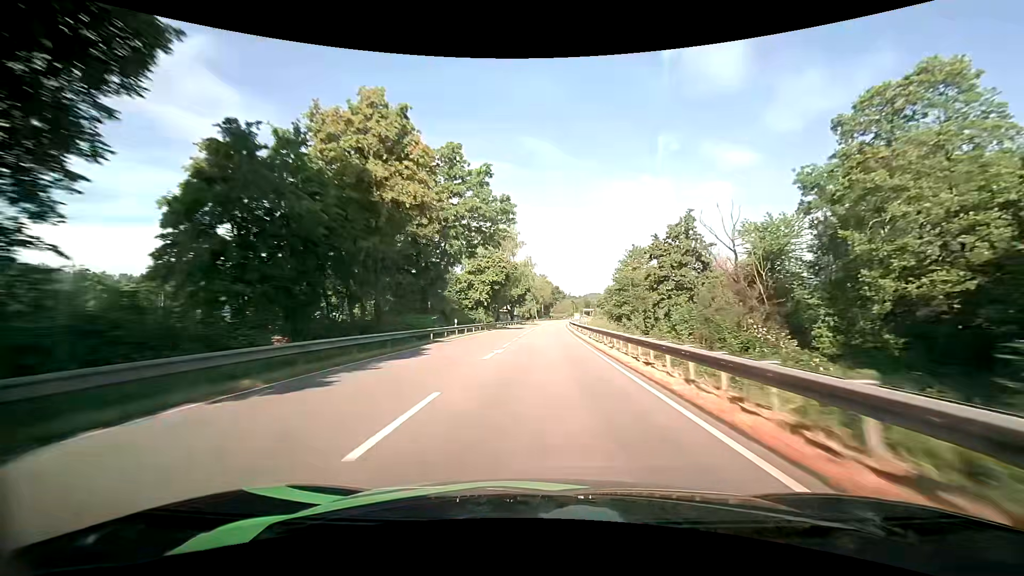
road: primary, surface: asphalt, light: Day
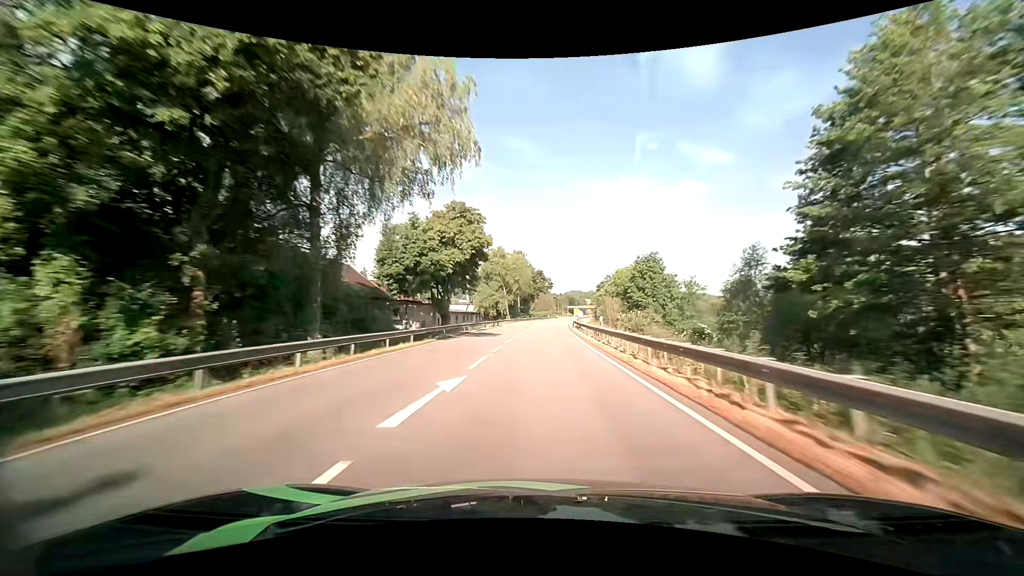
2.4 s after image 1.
(+1.3, +64.2) m; +2°
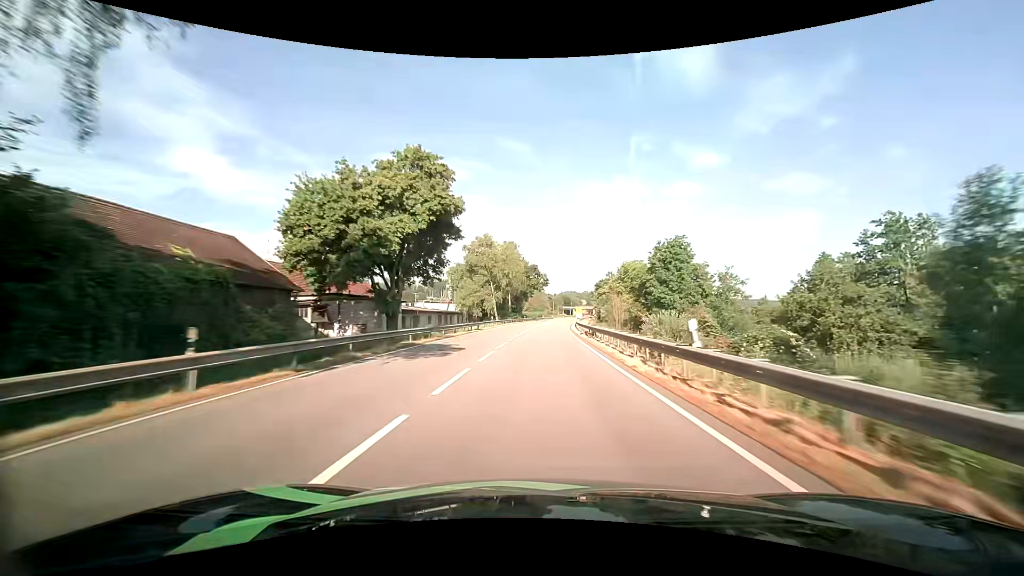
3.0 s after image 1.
(+0.1, +16.1) m; +1°
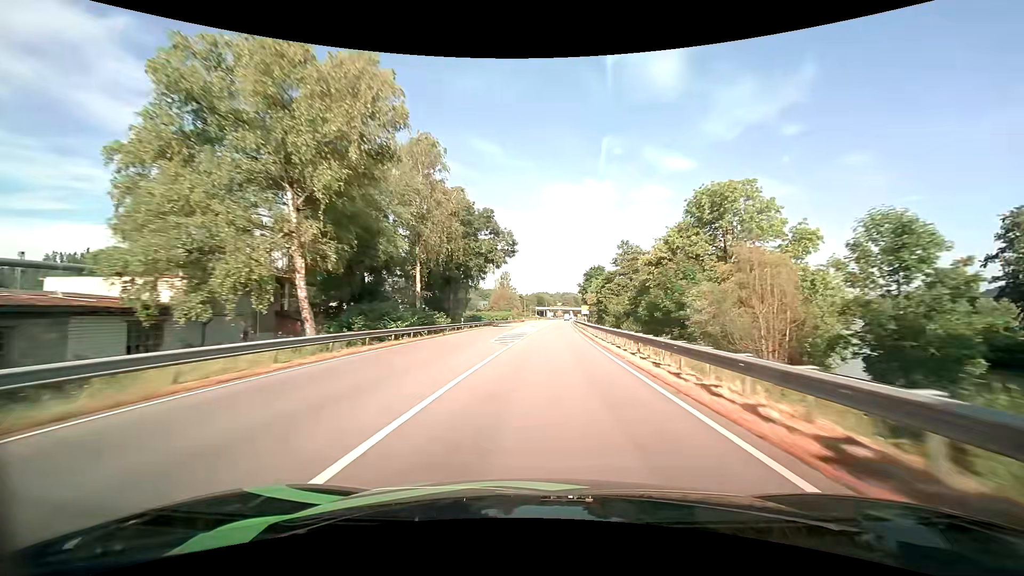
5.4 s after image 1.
(+1.6, +63.2) m; +3°
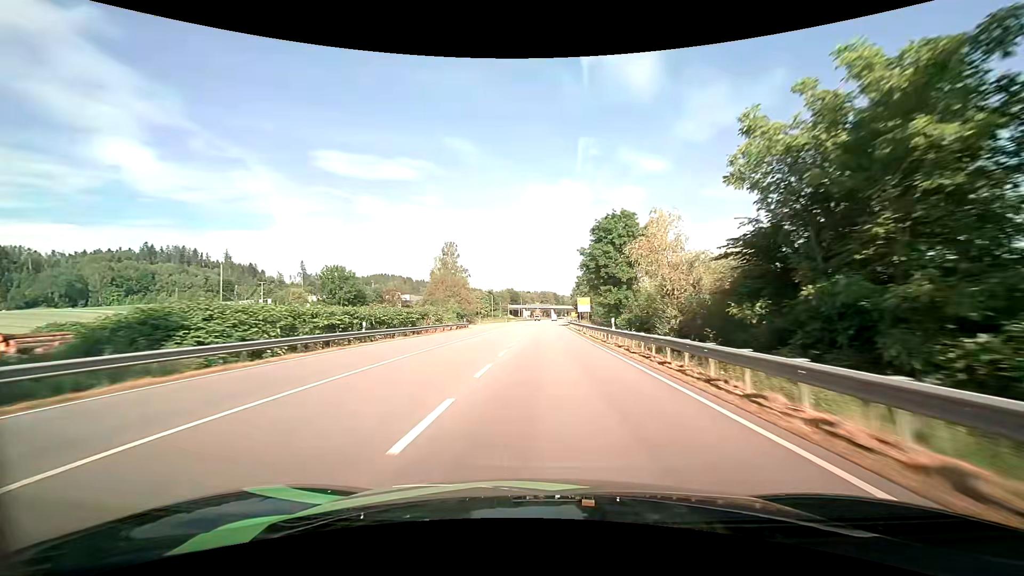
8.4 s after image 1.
(+2.6, +77.3) m; +3°
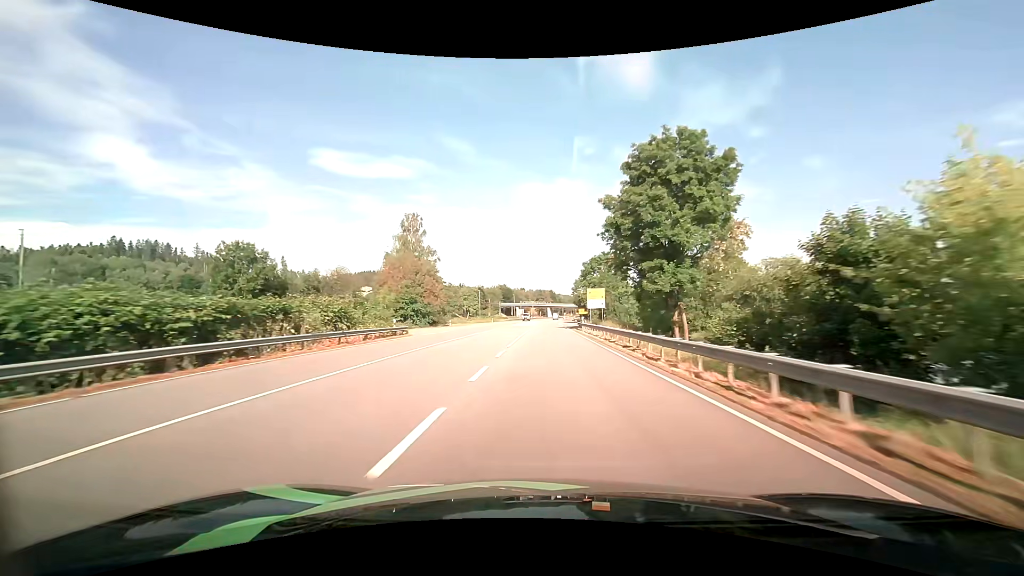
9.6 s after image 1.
(+0.1, +30.9) m; 0°
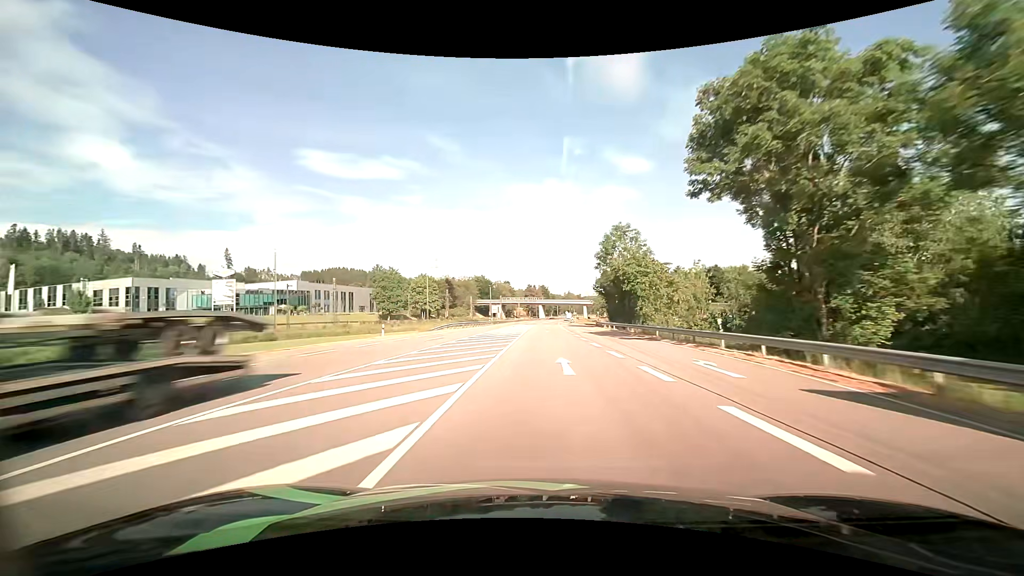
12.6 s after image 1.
(+0.7, +77.9) m; +1°
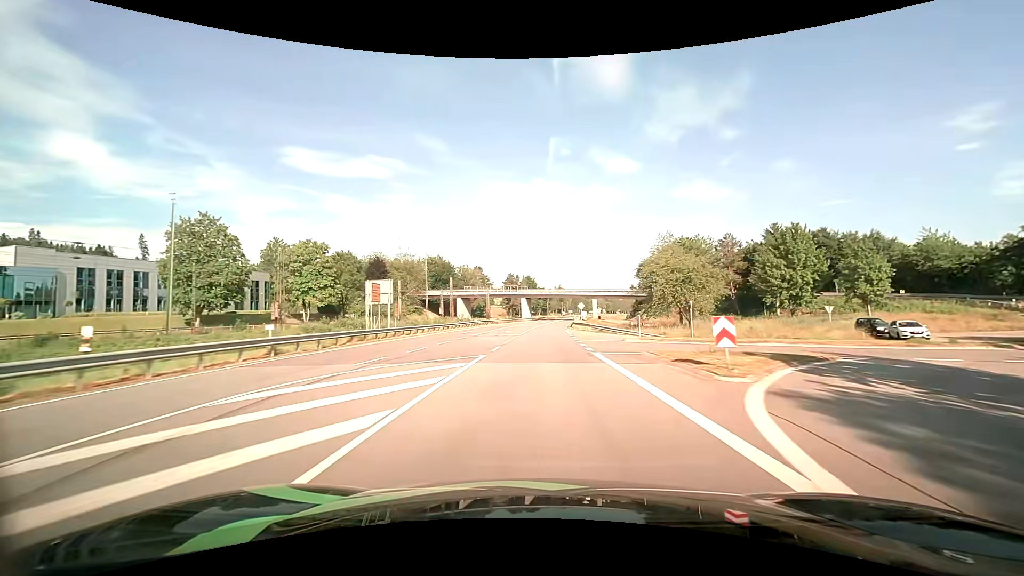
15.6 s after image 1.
(+1.0, +78.5) m; +2°
(0, +10) (0, +20) (0, +30) (0, +40) (+1, +50) (+1, +60) (+1, +70) (+2, +80) (+3, +90) (+3, +100) m
